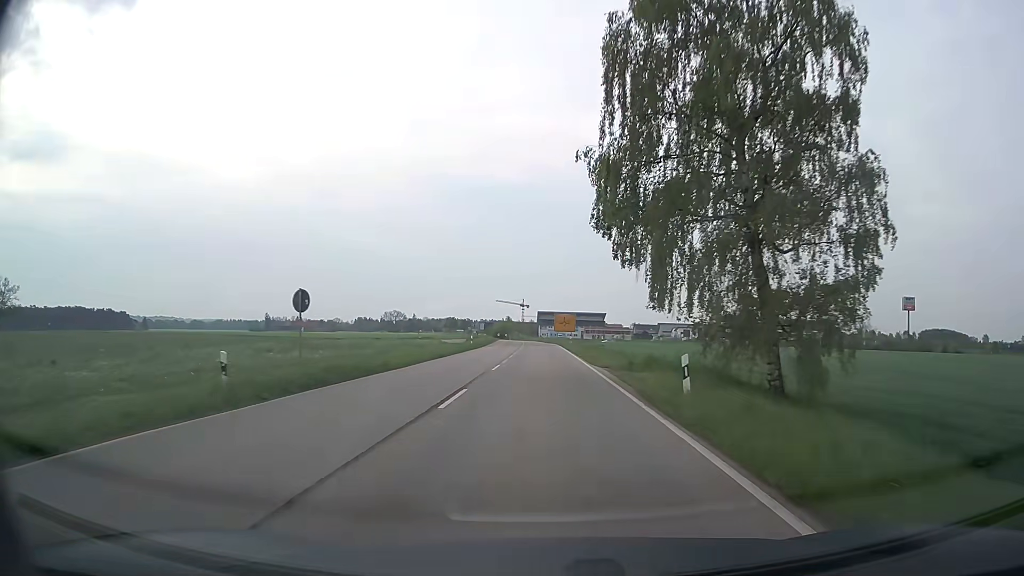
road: secondary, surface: asphalt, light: Day
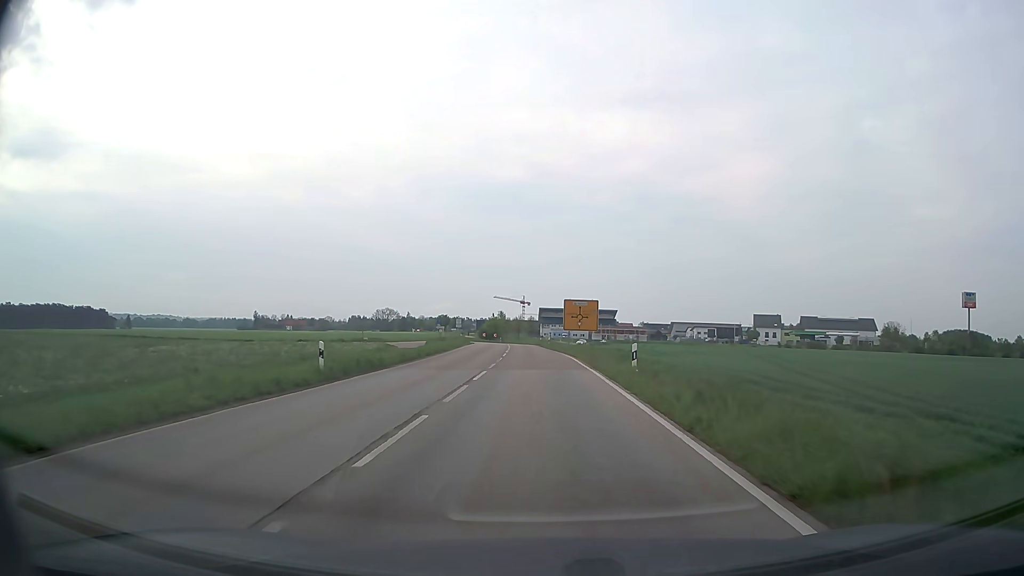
(-0.2, +41.0) m; 0°
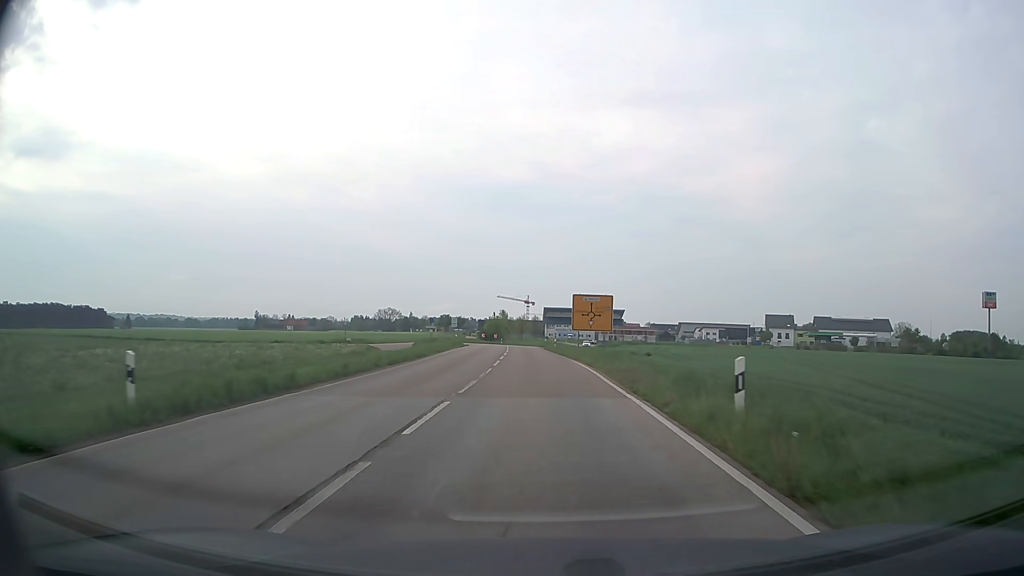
(0.0, +9.8) m; 0°
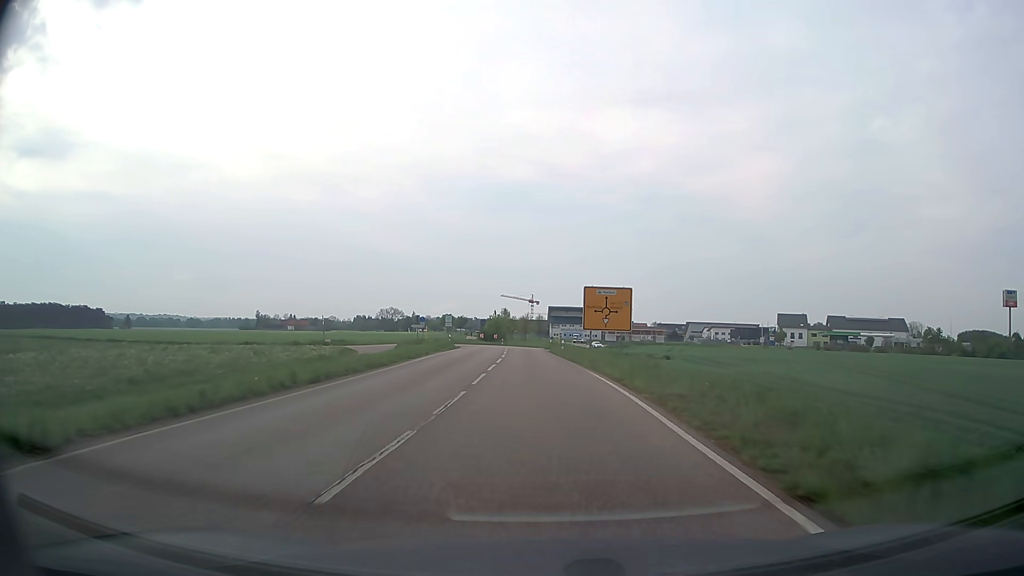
(0.0, +9.5) m; -1°
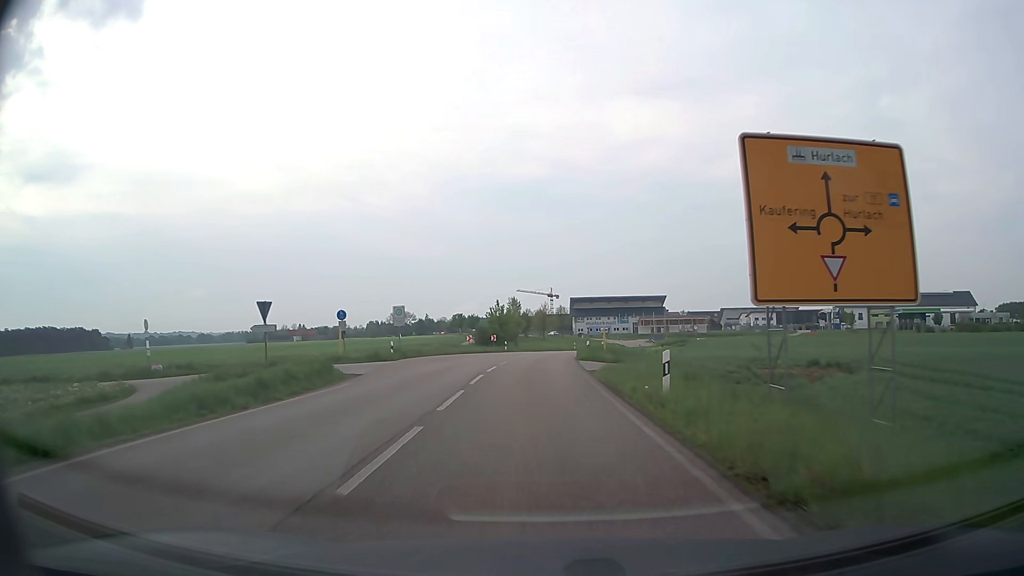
(-0.4, +35.5) m; -1°
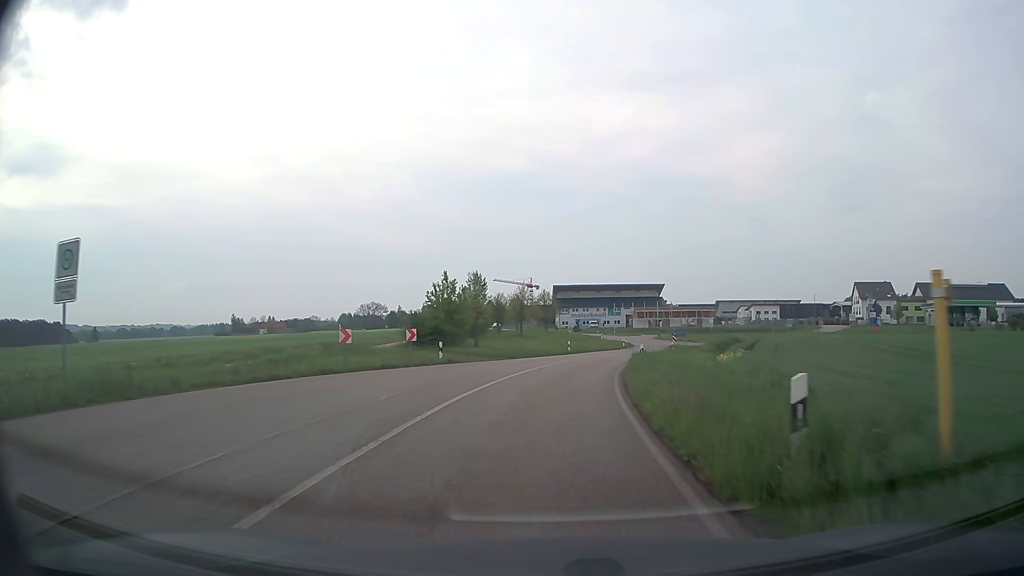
(0.0, +31.8) m; +2°
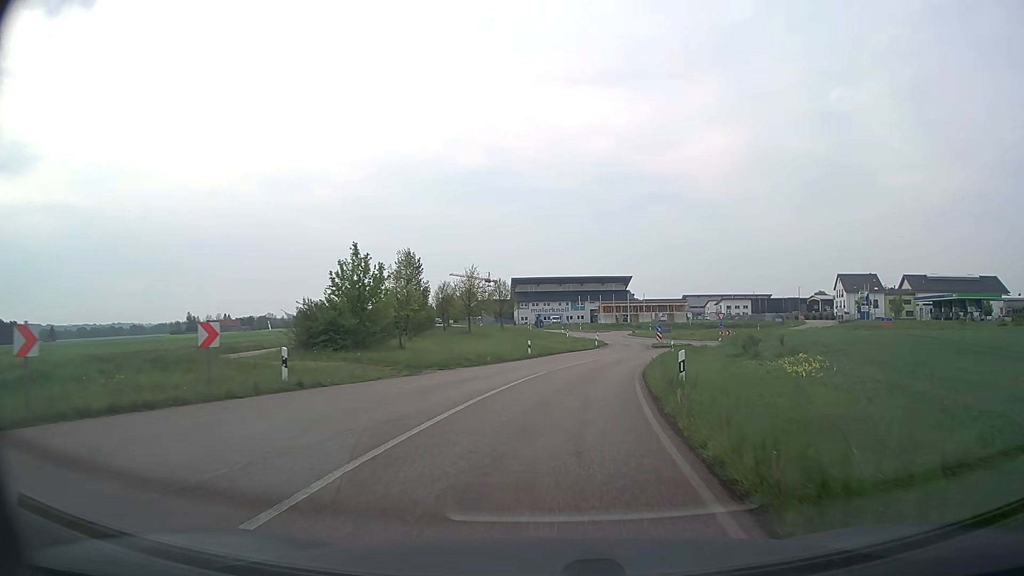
(+0.4, +15.0) m; +3°
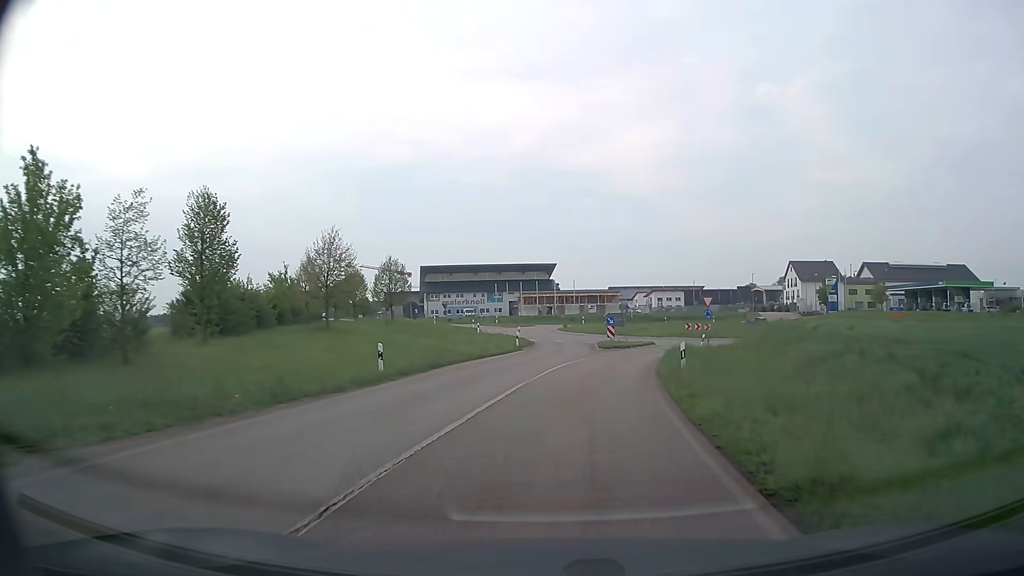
(+1.3, +20.8) m; +7°
(0, +10) (+1, +20) (+3, +30) (+6, +39) (+11, +48) (+19, +54) (+26, +60) (+30, +70) (+27, +79) (+19, +85) m
